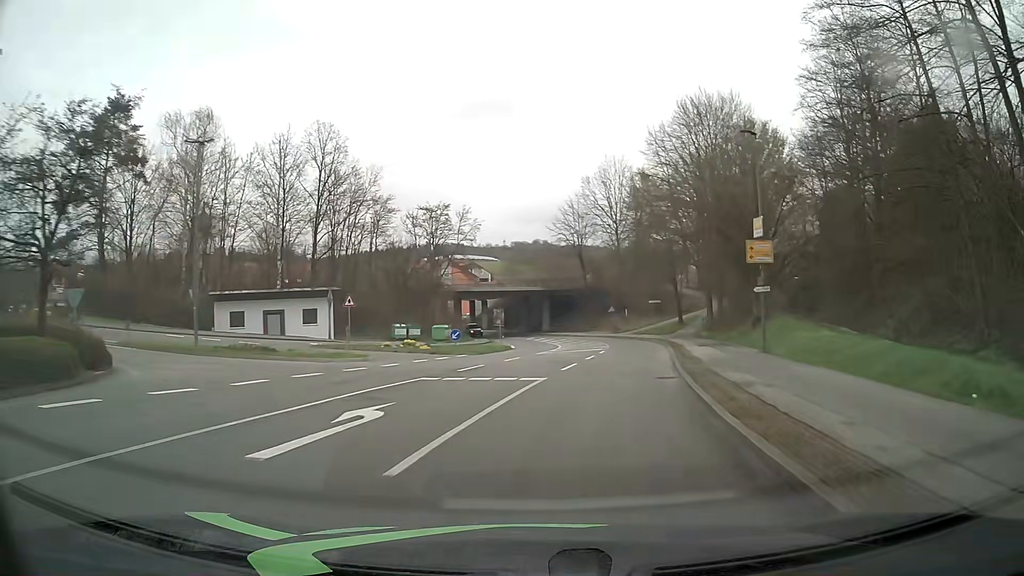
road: unclassified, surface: asphalt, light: Day
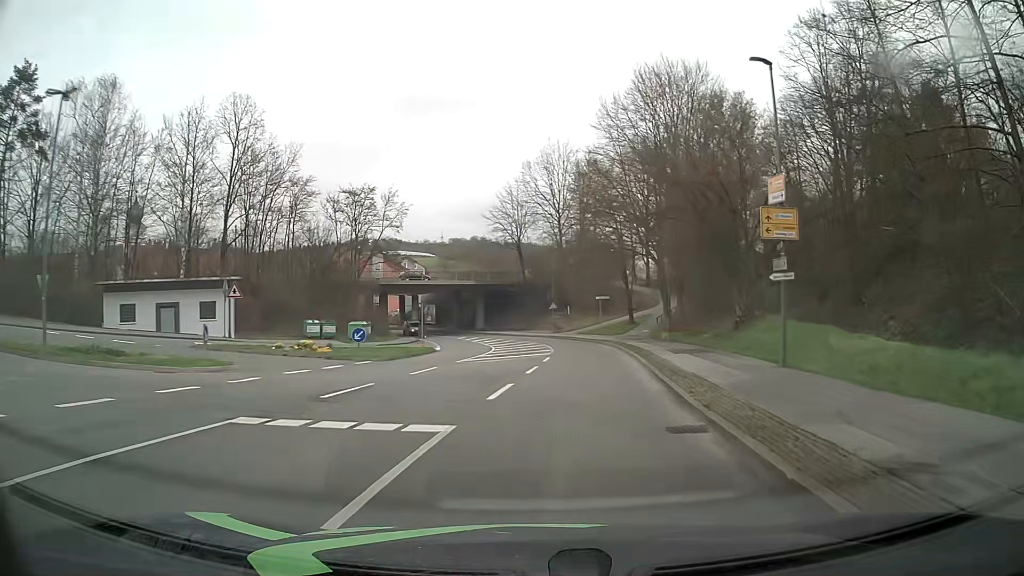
(+0.4, +7.7) m; +6°
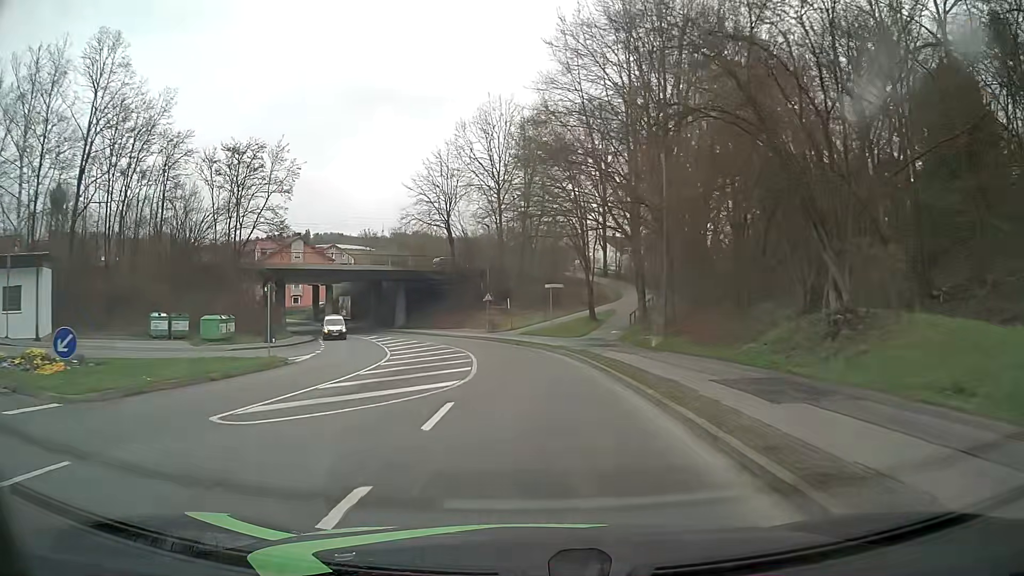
(+0.9, +15.5) m; +5°
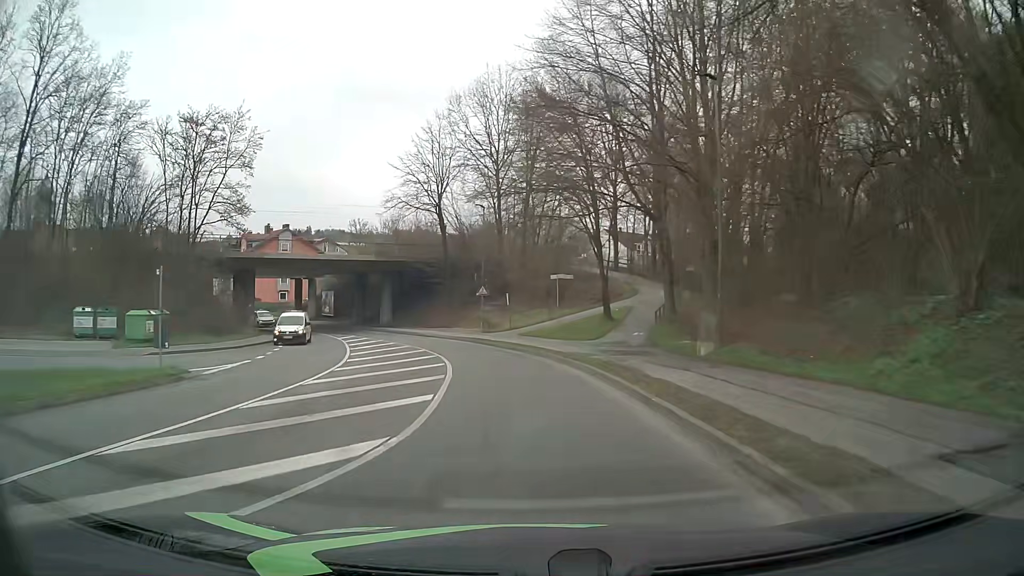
(0.0, +7.8) m; 0°
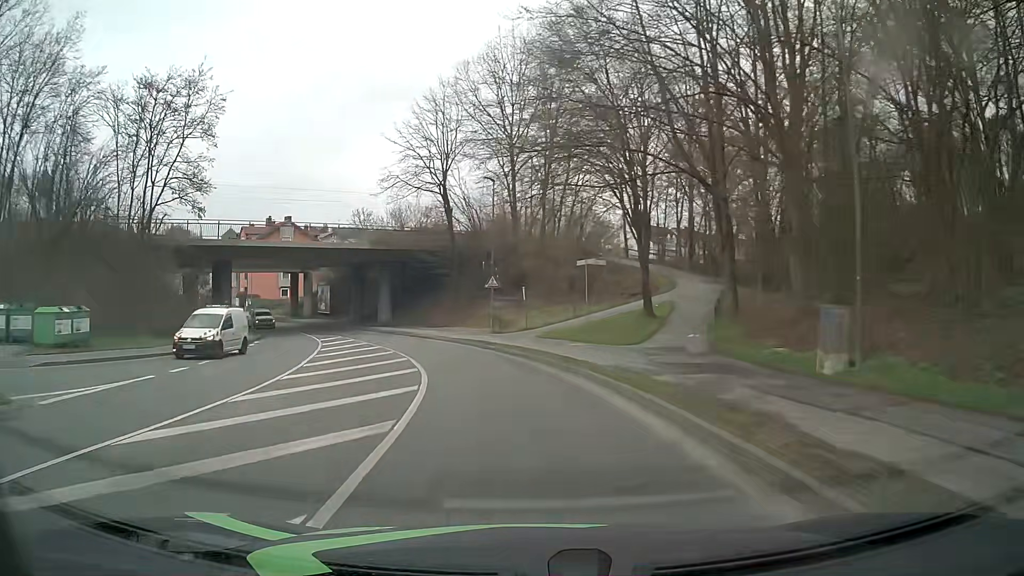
(-0.1, +7.8) m; -1°
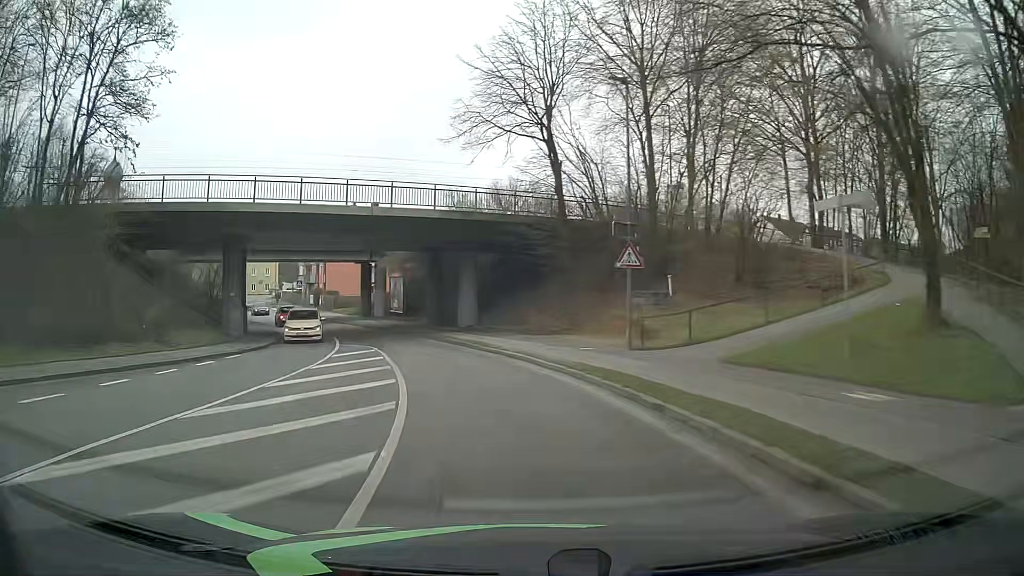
(-1.2, +15.3) m; -10°
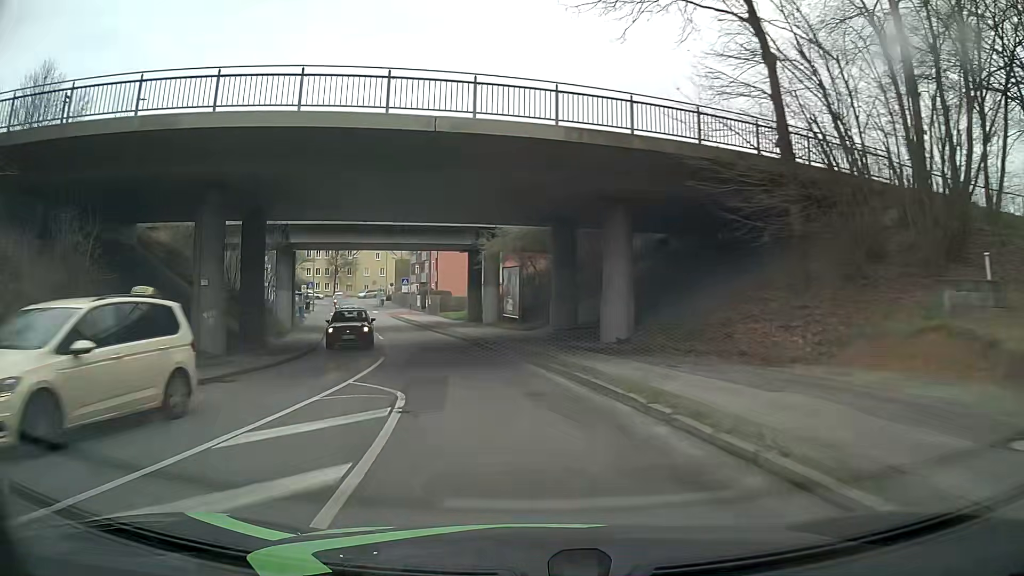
(-1.6, +15.0) m; -12°
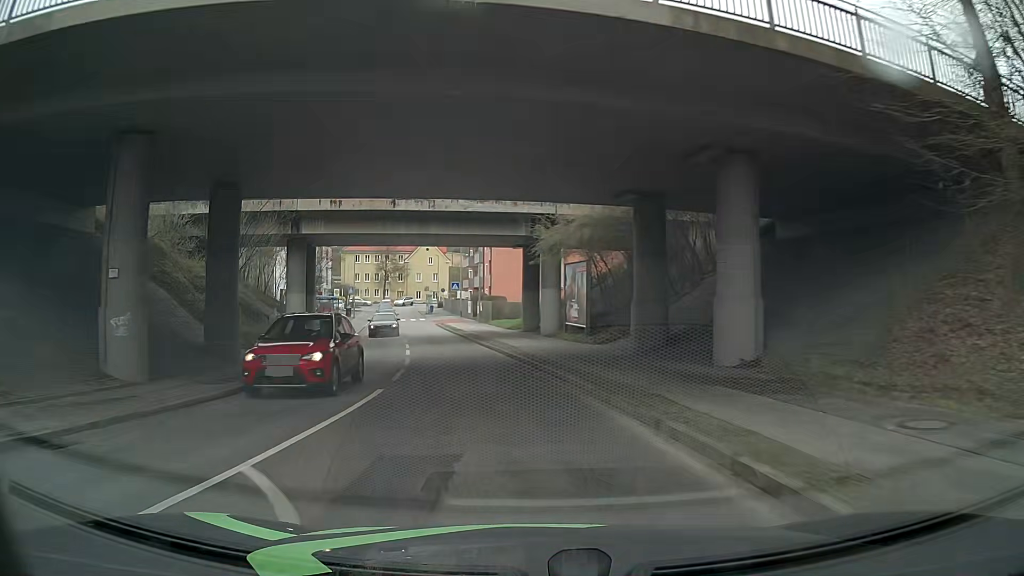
(-0.3, +7.5) m; -5°
(-1, +10) (-2, +20) (-3, +30) (-5, +40) (-7, +49) (-9, +59) (-11, +69) (-13, +79) (-16, +88) (-18, +98) m
